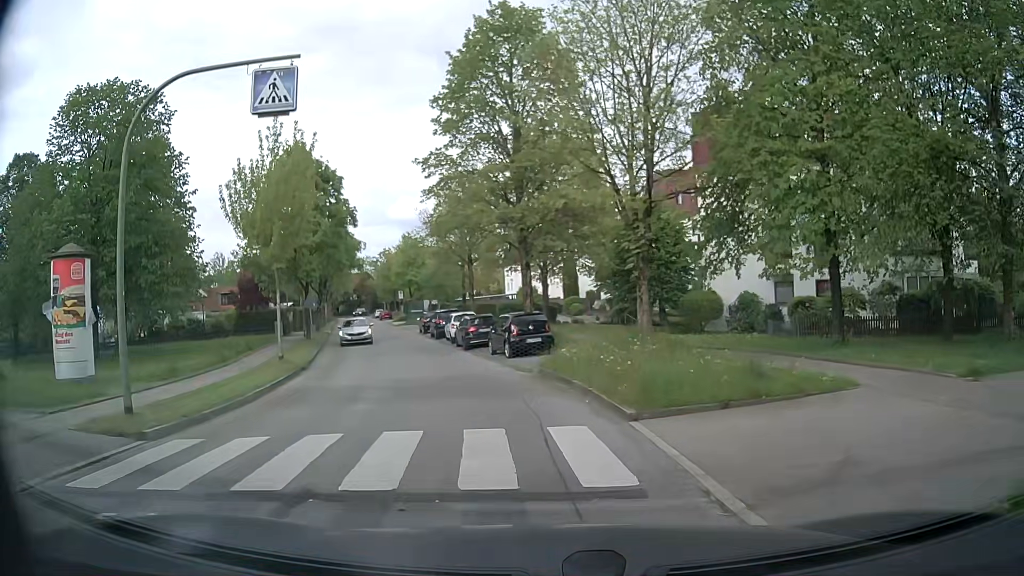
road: residential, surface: asphalt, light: Day
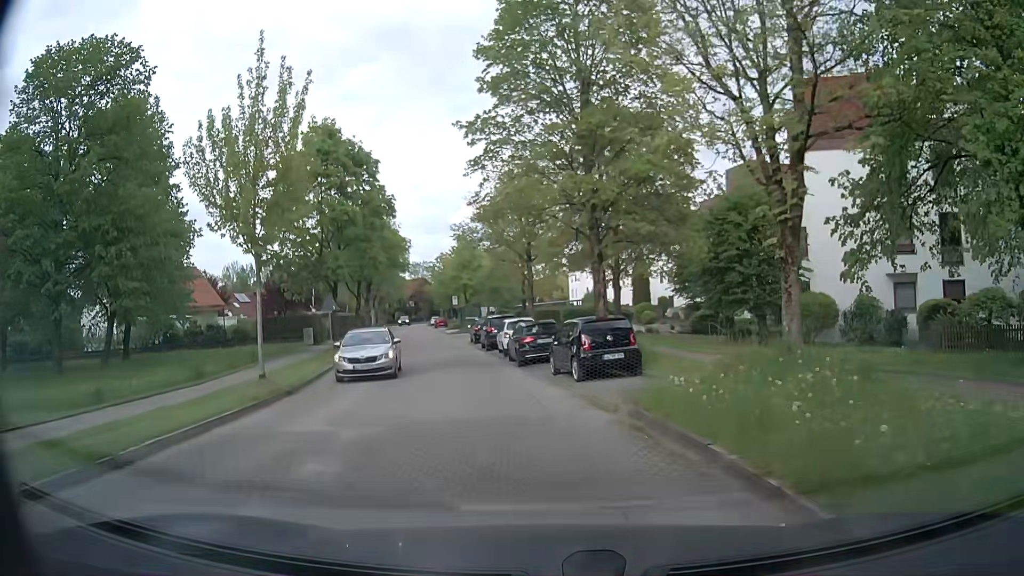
(-0.3, +6.9) m; -5°
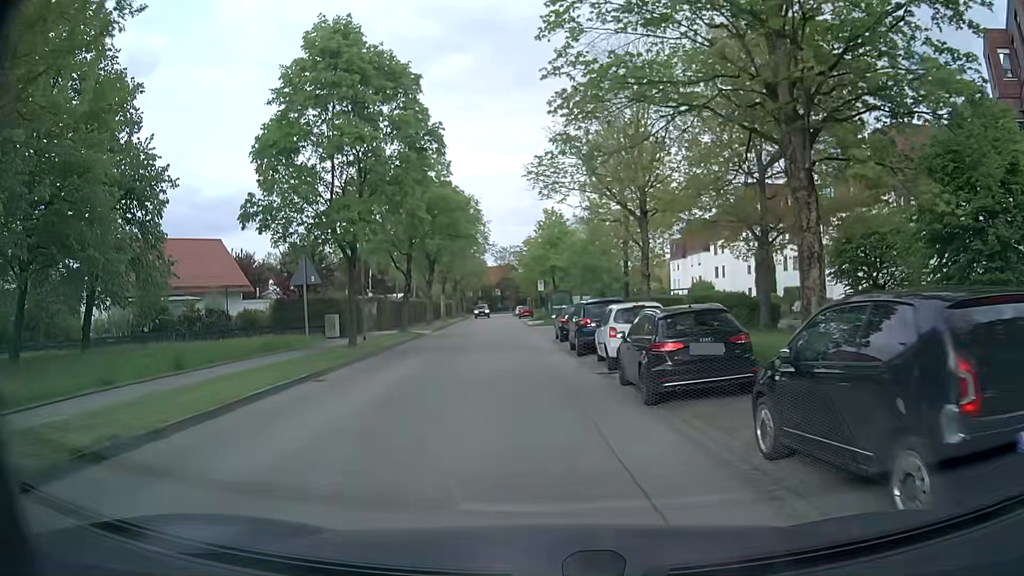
(-0.8, +12.4) m; -7°
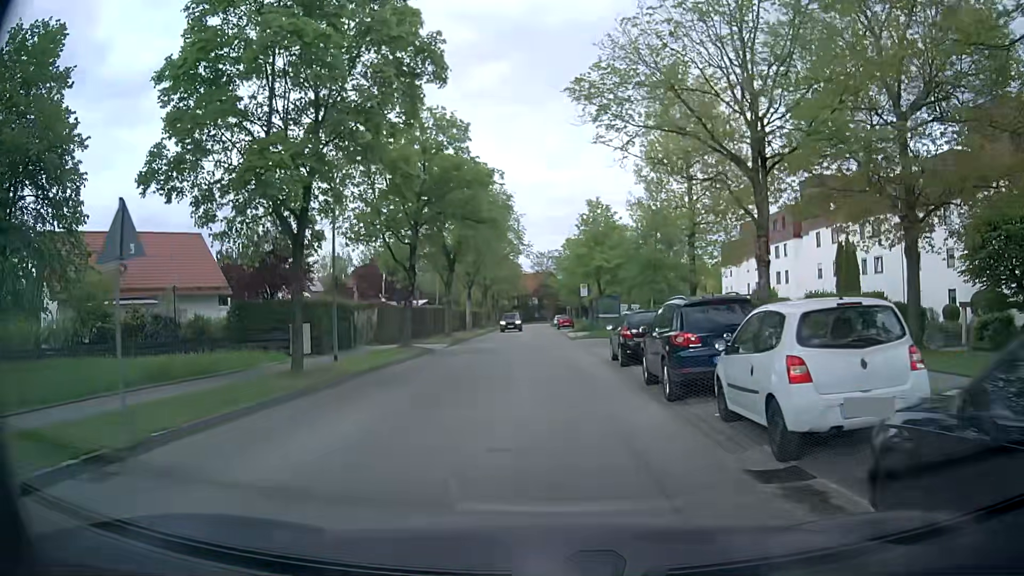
(-0.3, +9.3) m; -3°
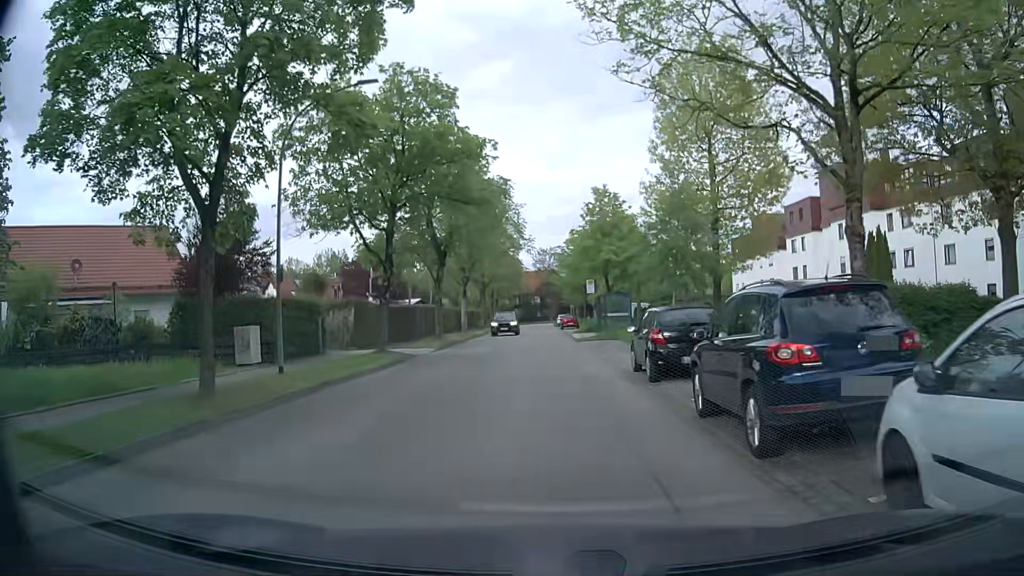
(0.0, +4.6) m; +1°
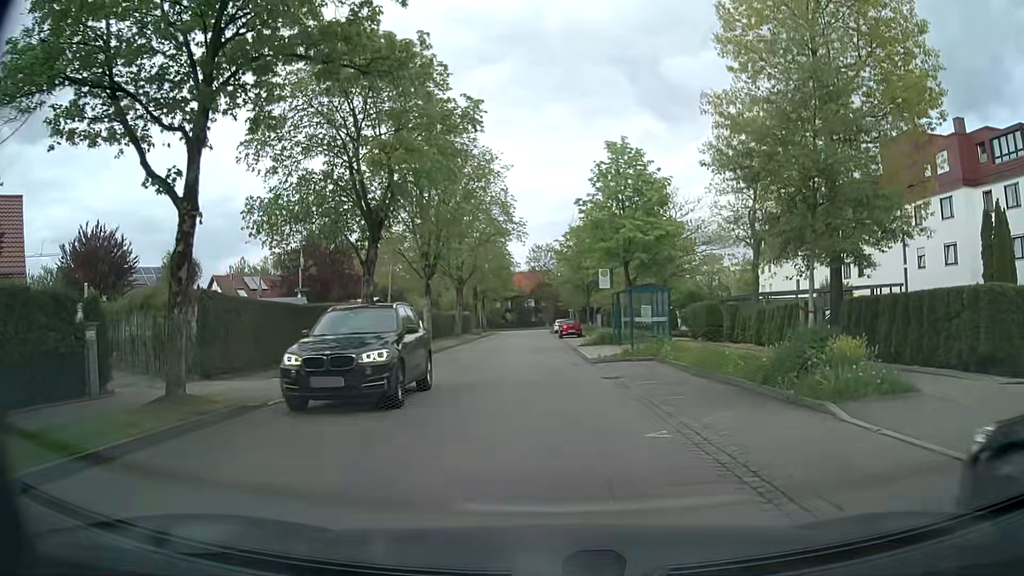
(-0.1, +13.8) m; -1°
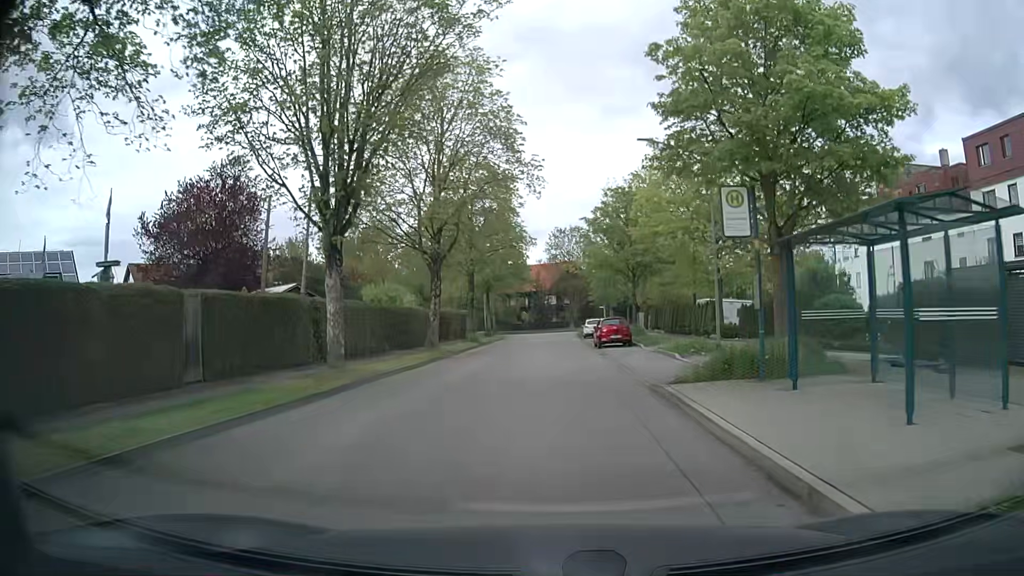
(-0.2, +19.1) m; -1°
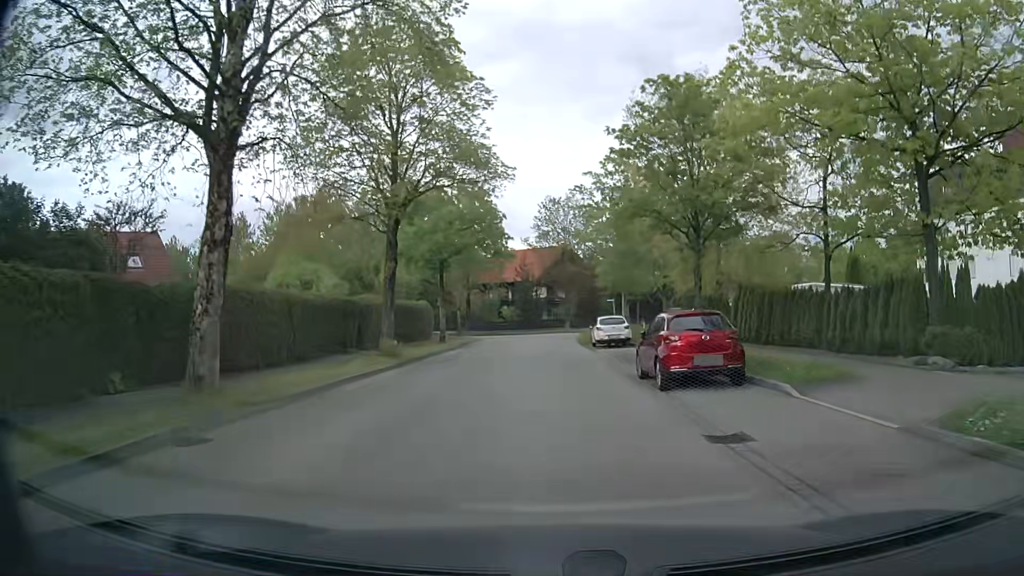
(0.0, +20.4) m; +1°
(0, +10) (0, +20) (0, +30) (0, +40) (+1, +50) (+5, +59) (+10, +68) (+16, +75) (+23, +83) (+29, +91) m
